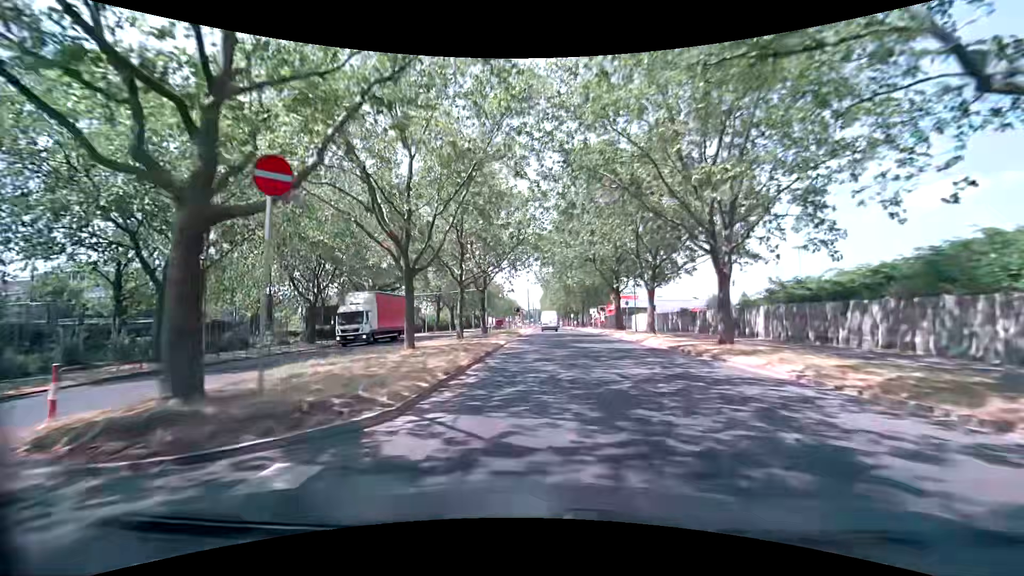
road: secondary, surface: asphalt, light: Day
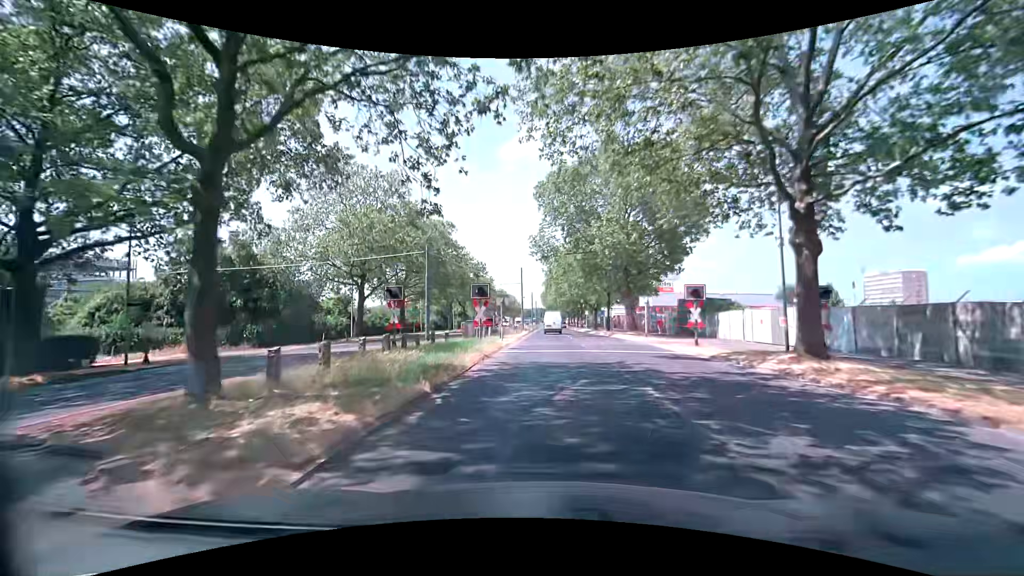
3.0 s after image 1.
(-0.4, +35.5) m; 0°
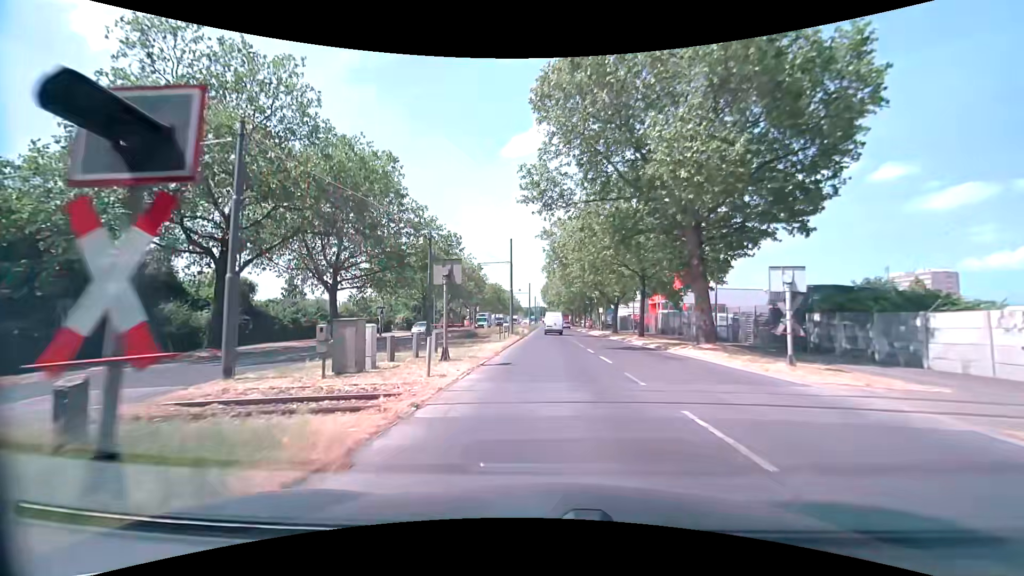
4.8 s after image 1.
(-0.1, +20.4) m; -1°
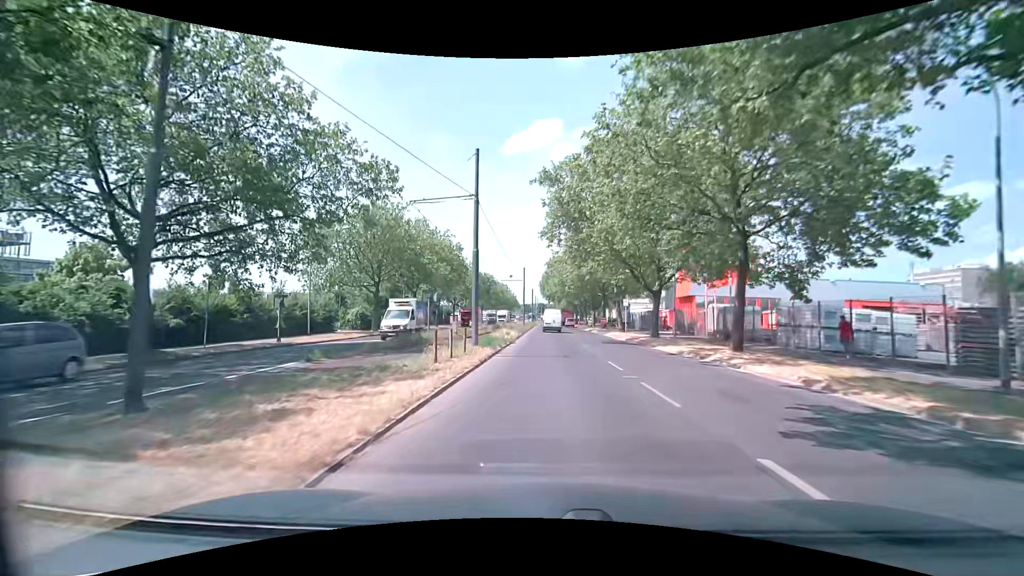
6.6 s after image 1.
(0.0, +19.8) m; 0°
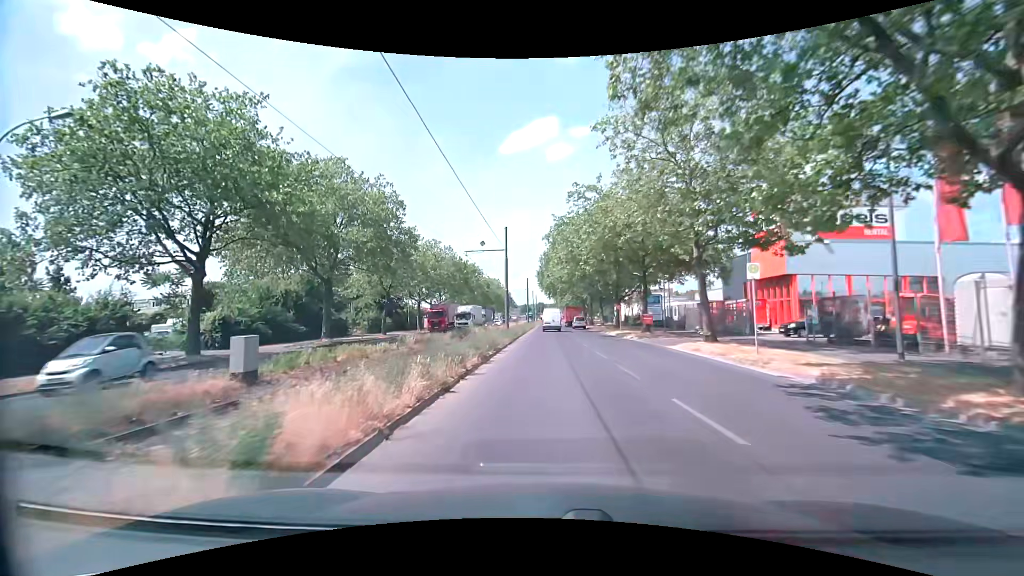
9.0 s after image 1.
(+0.2, +26.6) m; 0°
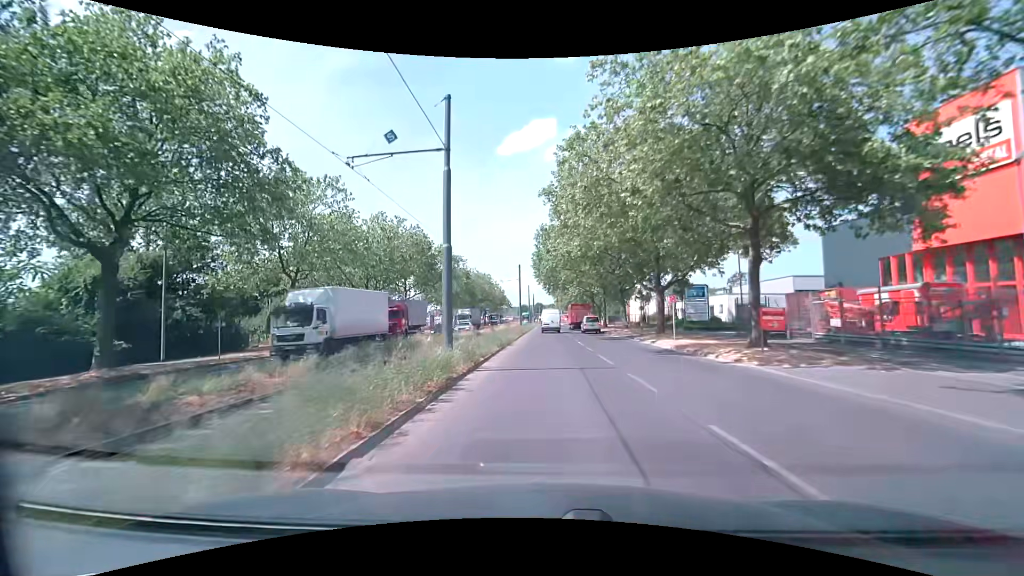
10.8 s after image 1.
(+0.1, +20.1) m; +1°
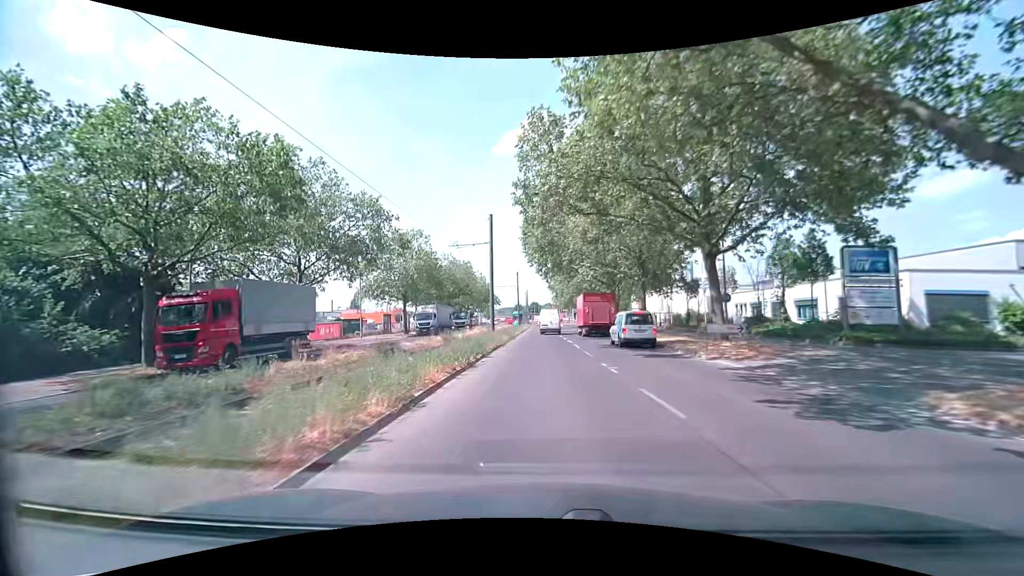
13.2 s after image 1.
(+0.1, +26.9) m; 0°
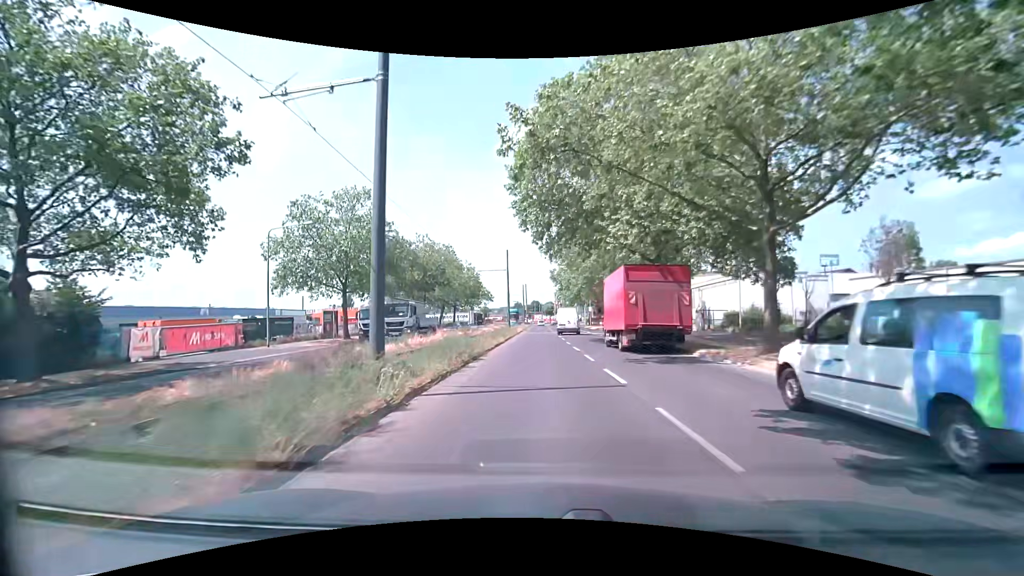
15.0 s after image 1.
(-0.1, +20.3) m; -1°
(0, +10) (0, +20) (0, +30) (0, +40) (0, +50) (0, +60) (0, +70) (0, +80) (0, +90) (0, +100) m
